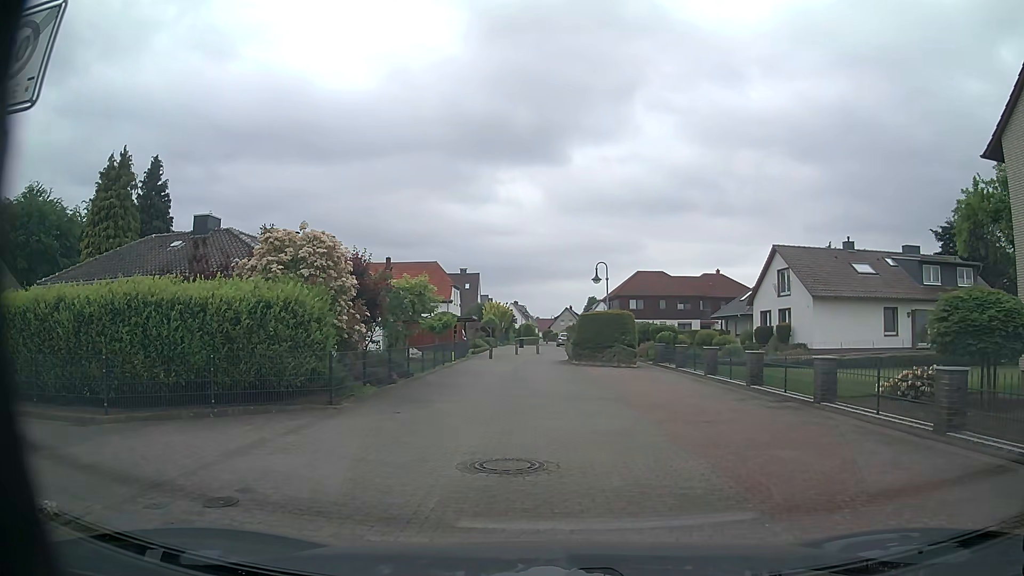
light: Day
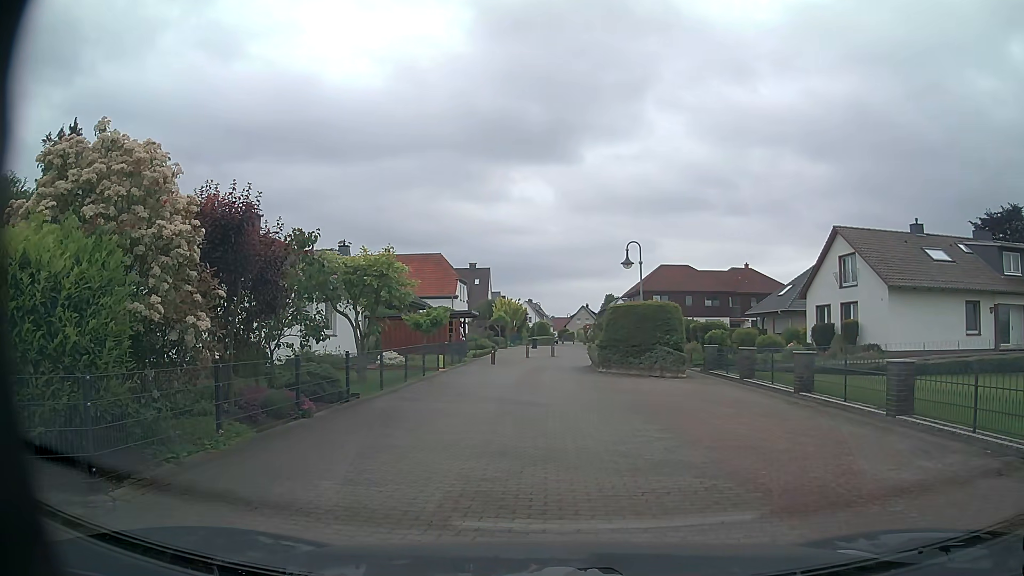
(0.0, +7.2) m; -2°
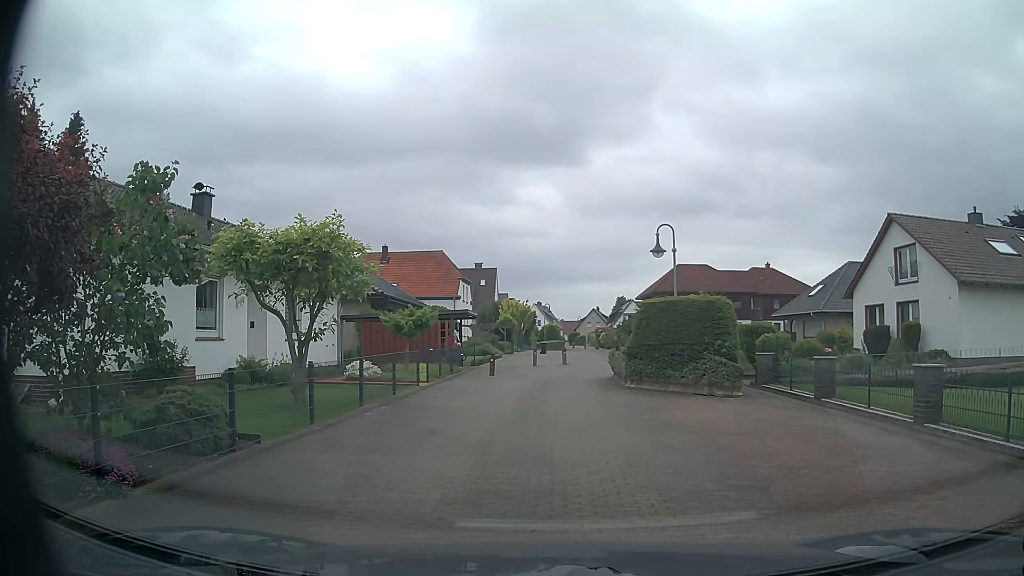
(0.0, +5.1) m; -2°
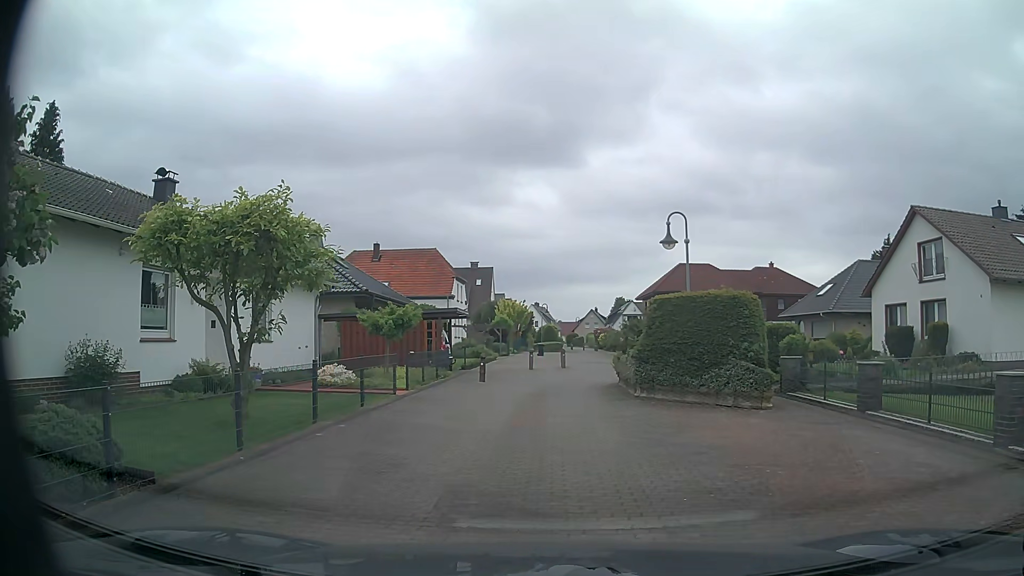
(+0.1, +2.4) m; +2°
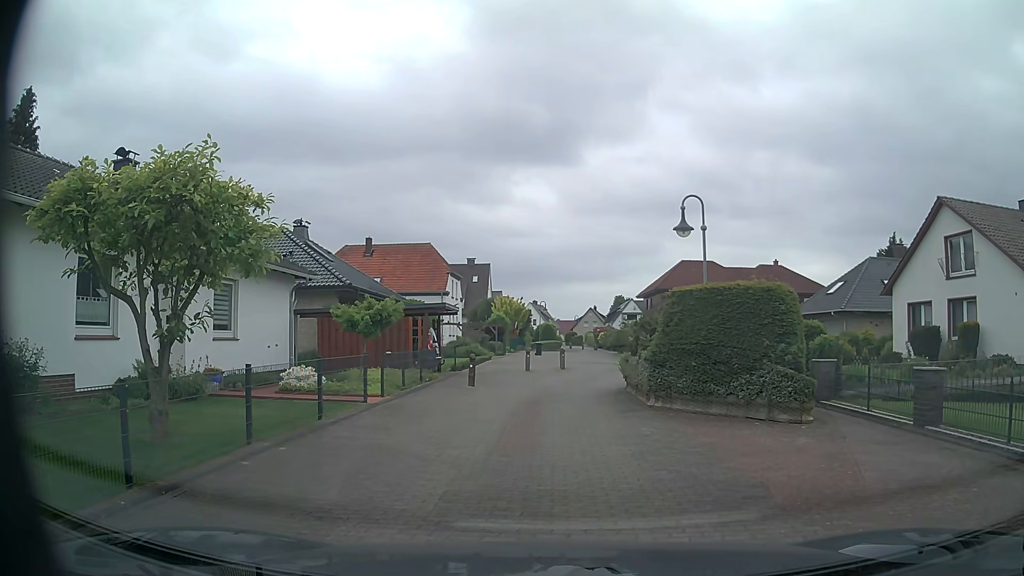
(0.0, +2.3) m; -1°
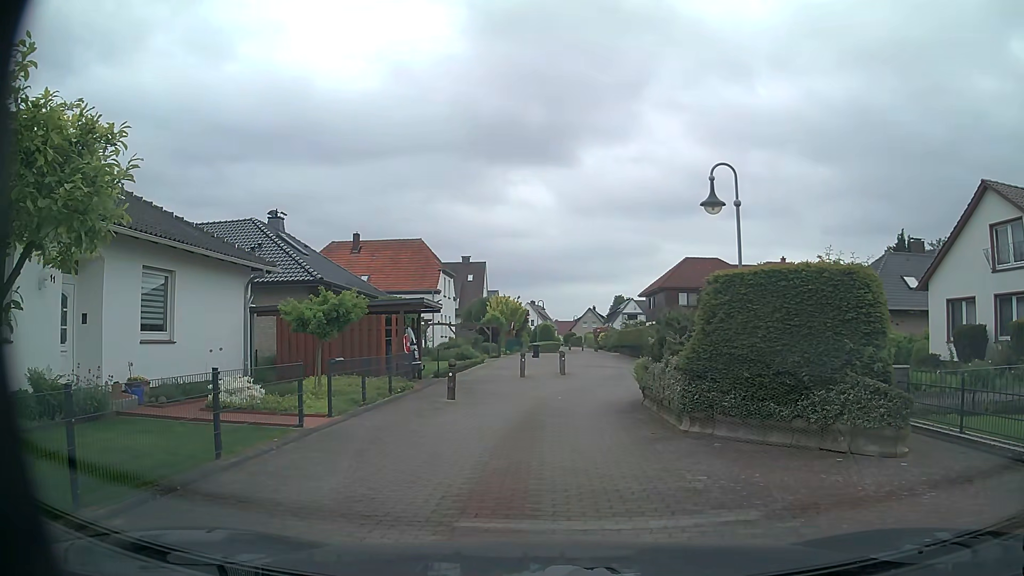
(+0.1, +3.3) m; +2°
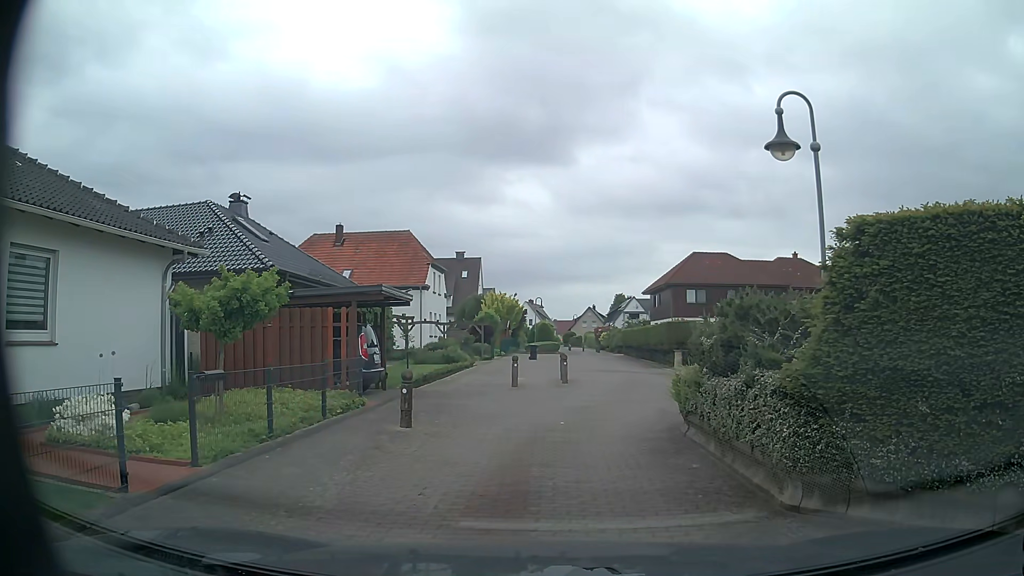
(-0.1, +4.3) m; -1°
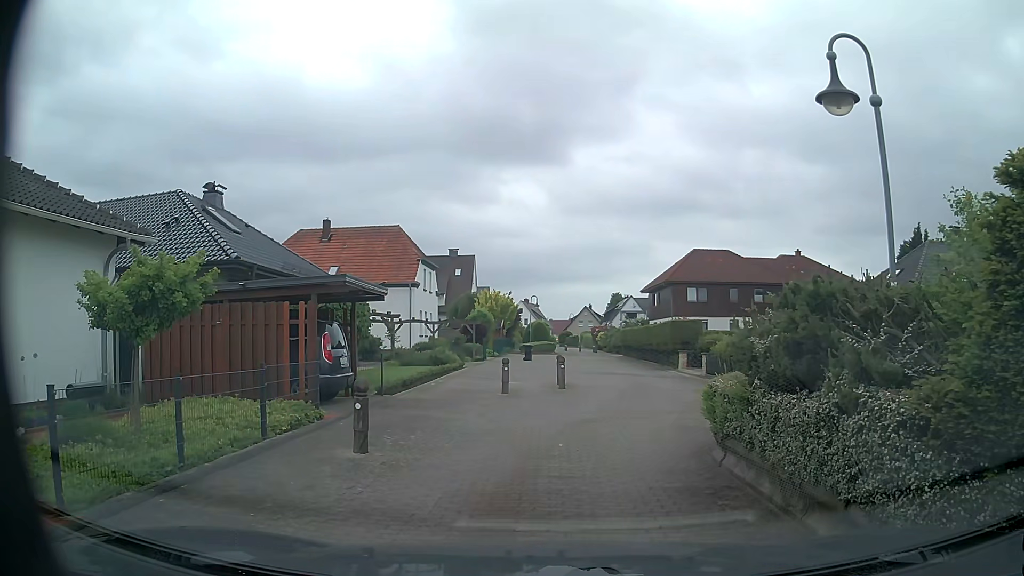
(0.0, +2.2) m; -2°
